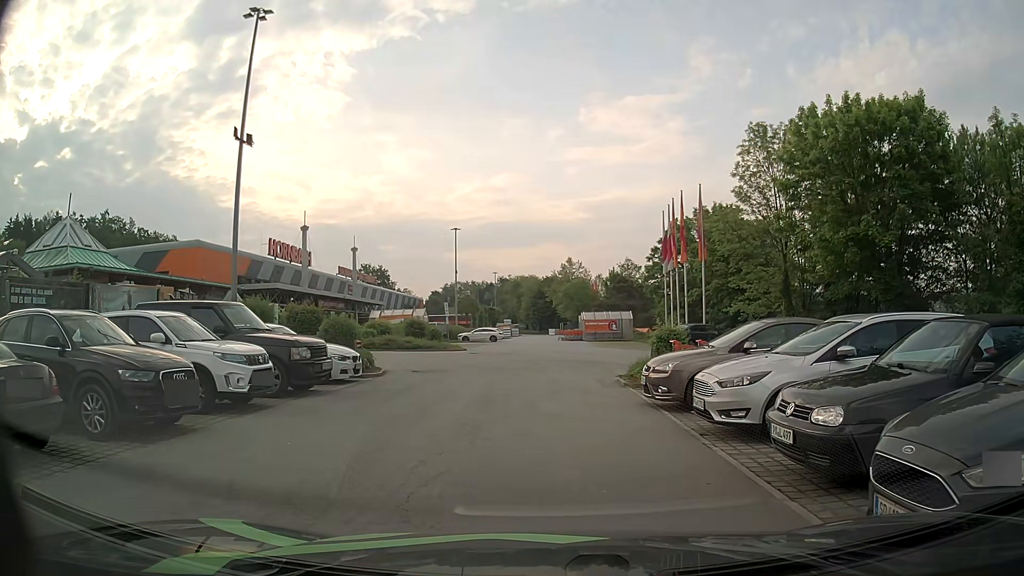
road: service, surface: paved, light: Day
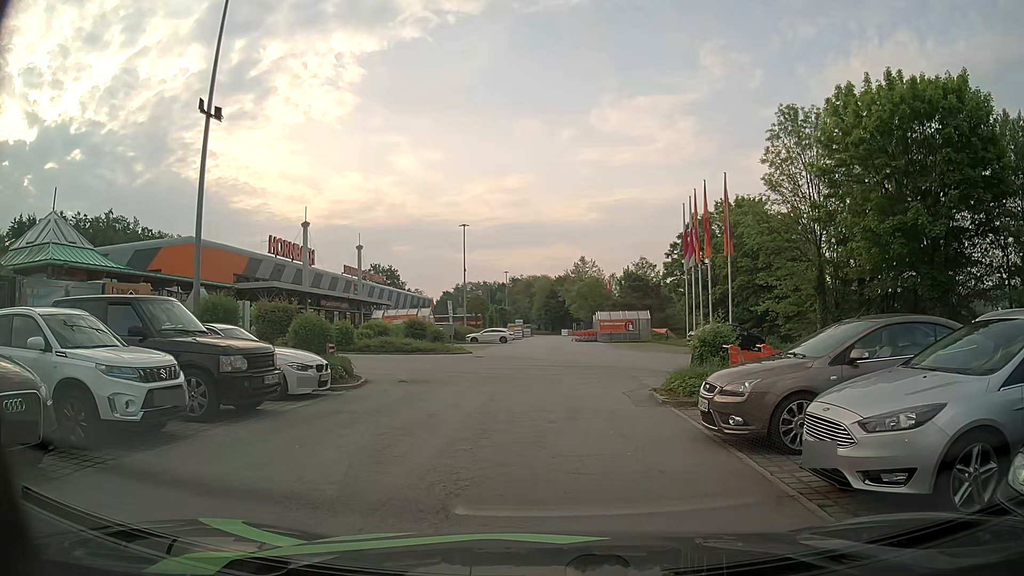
(0.0, +3.3) m; -2°
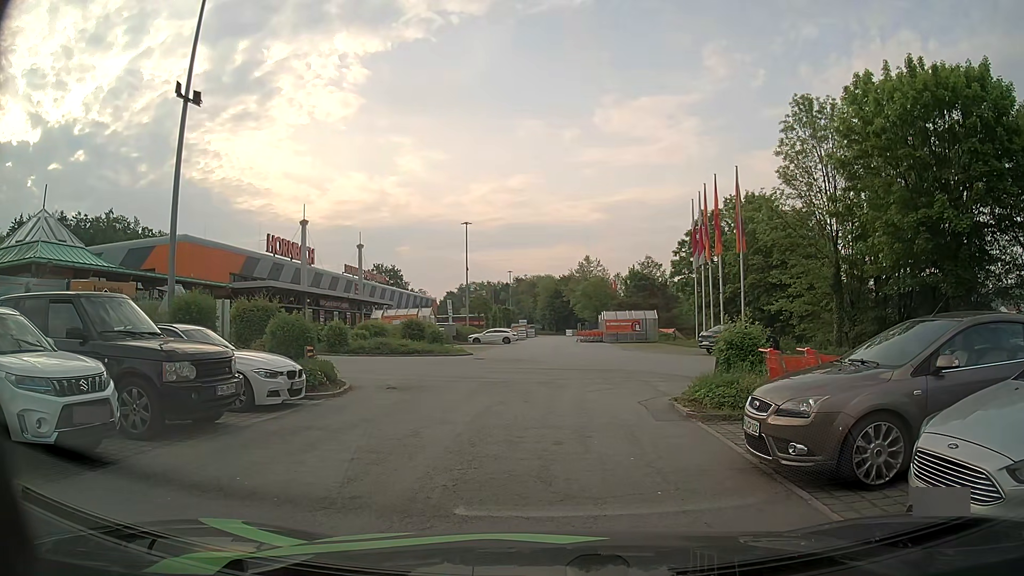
(0.0, +1.6) m; 0°
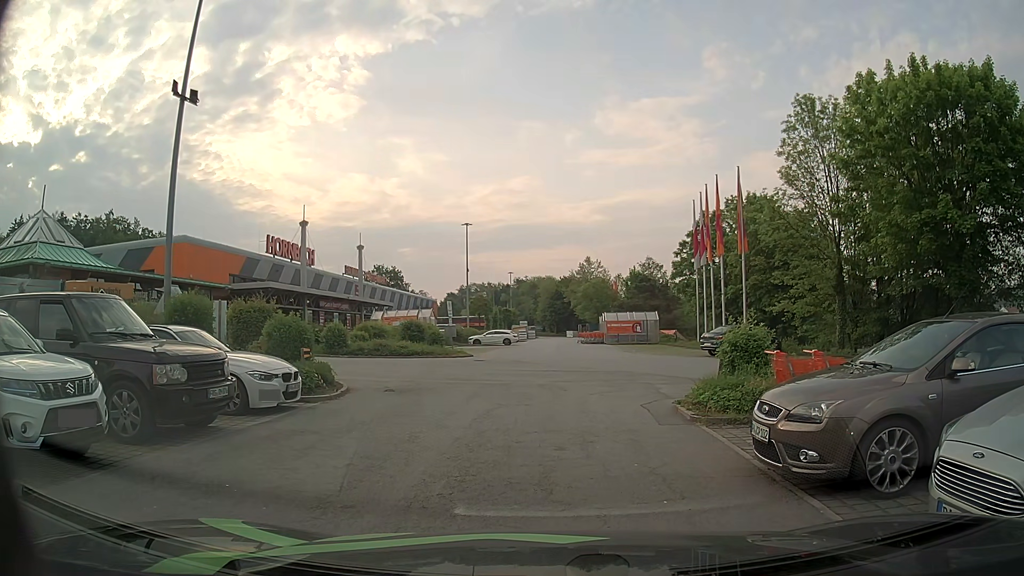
(0.0, +0.3) m; 0°
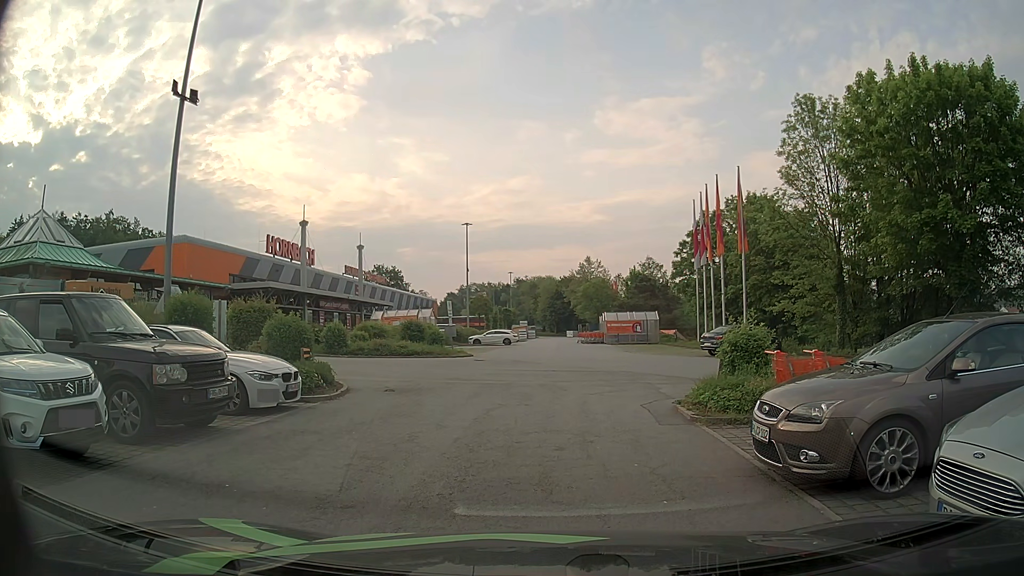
(0.0, +0.1) m; 0°
